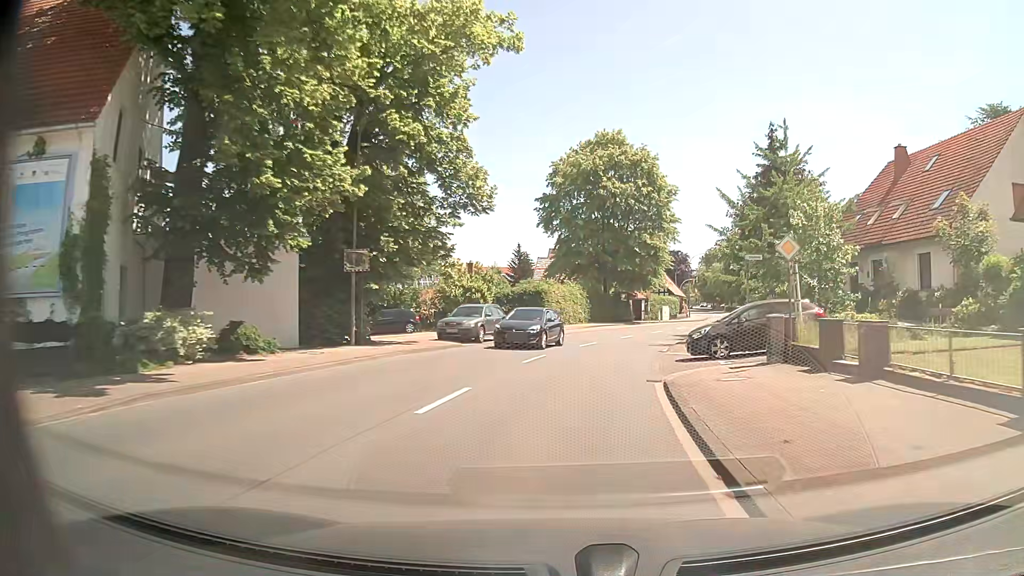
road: primary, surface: asphalt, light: Day
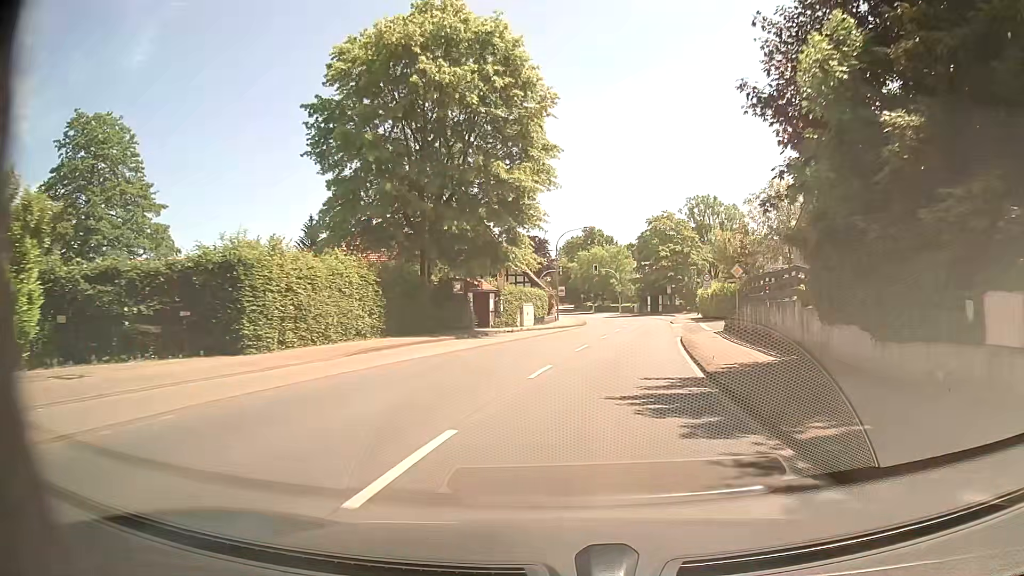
(+3.3, +30.9) m; +13°
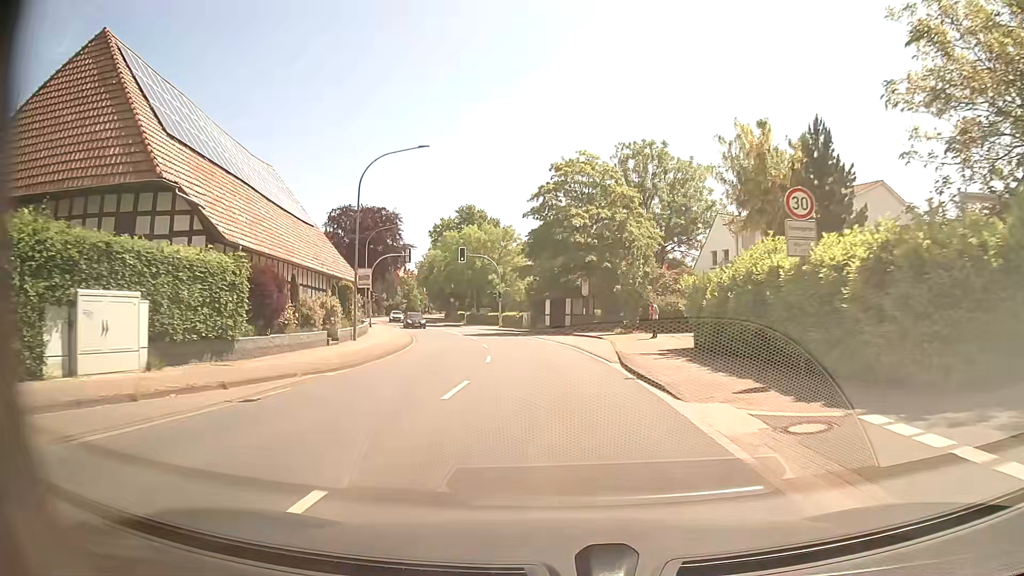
(+4.8, +38.2) m; +9°
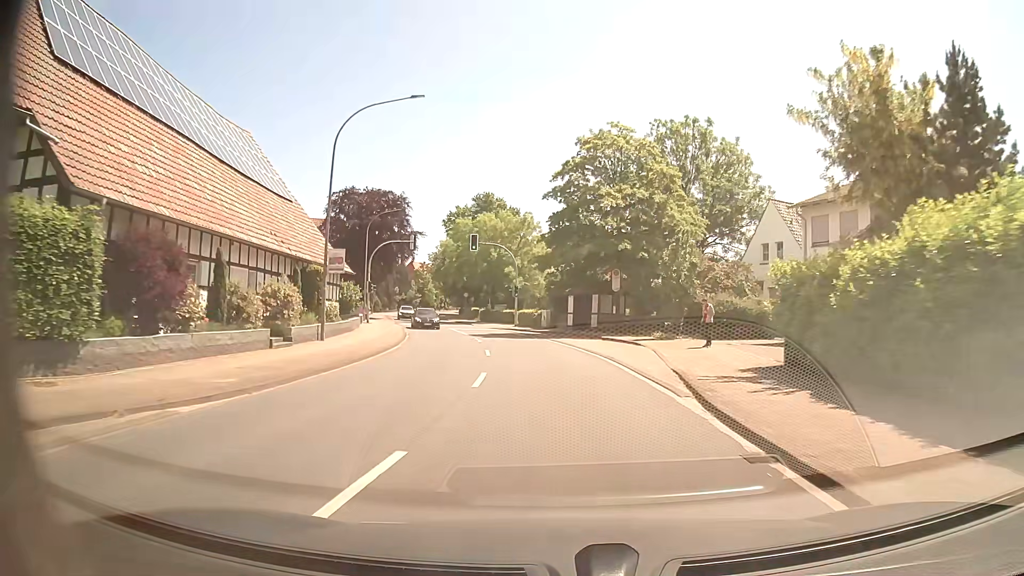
(-0.1, +7.7) m; -2°
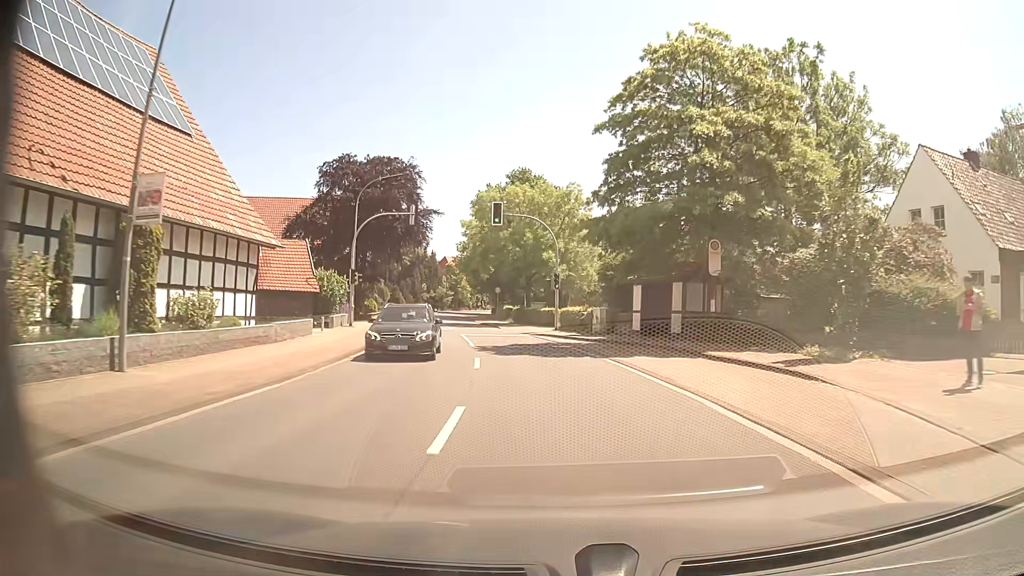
(-0.4, +15.5) m; -4°
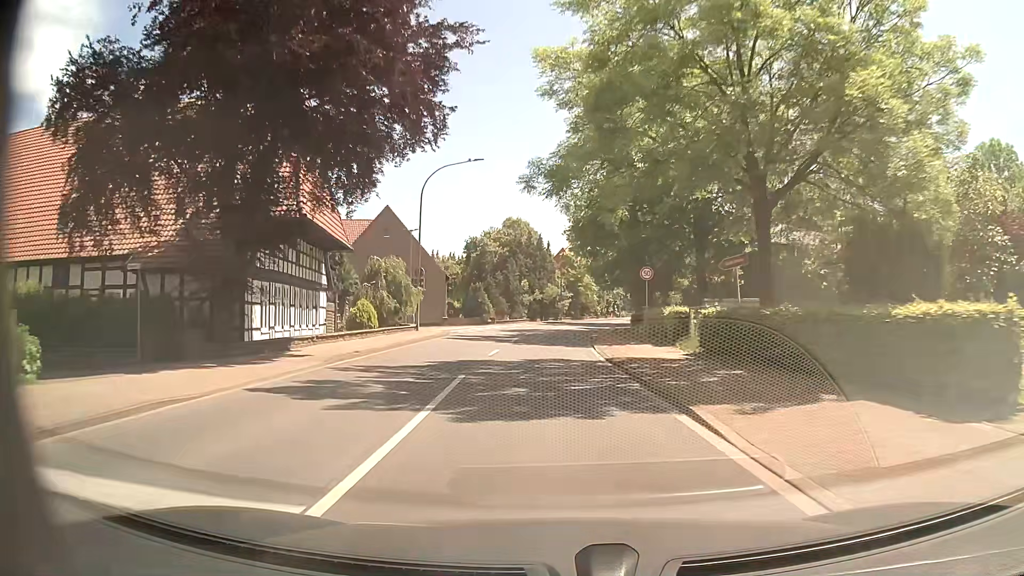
(-3.8, +38.5) m; -12°
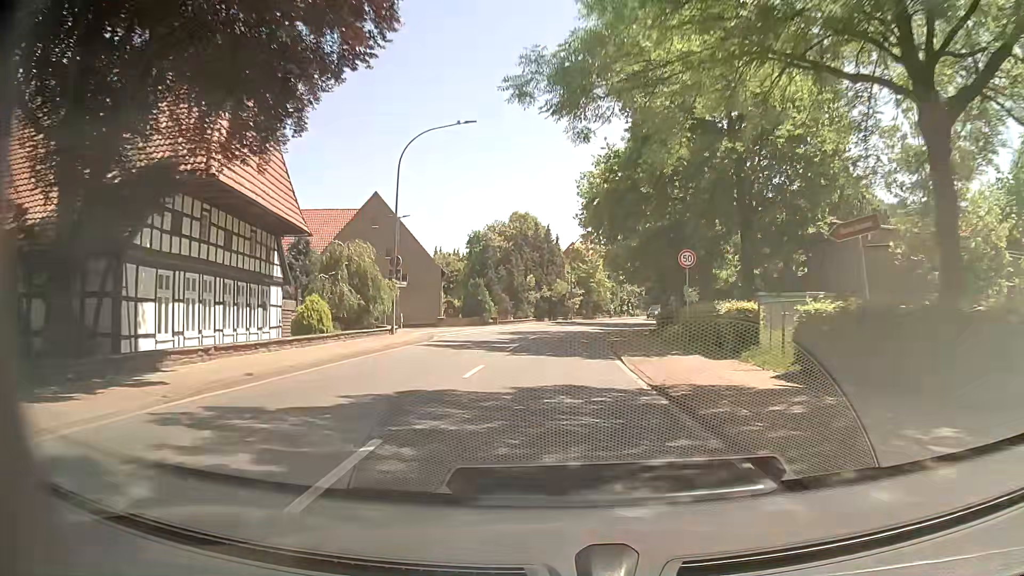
(0.0, +7.8) m; 0°
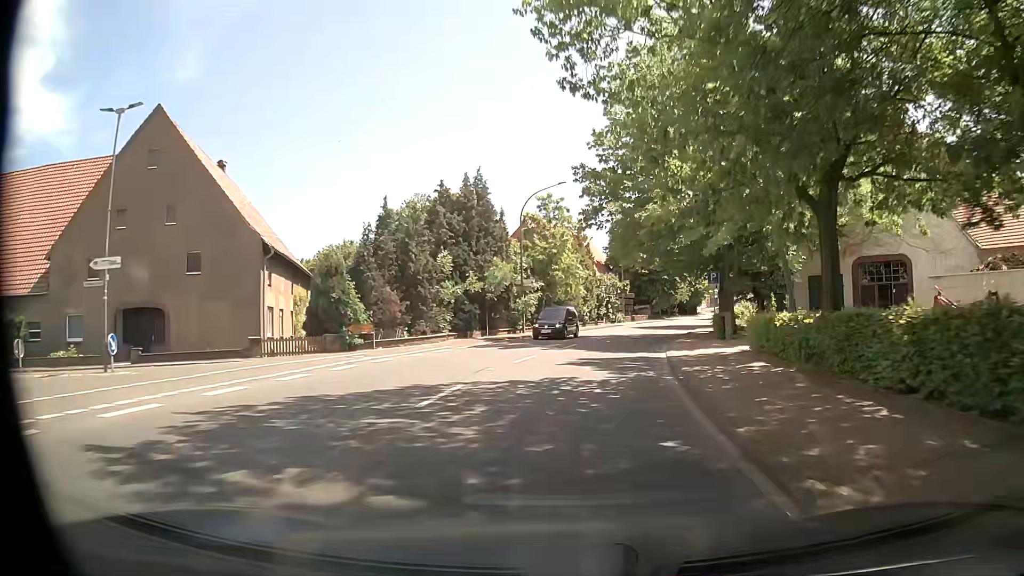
(+0.6, +31.0) m; +4°
(0, +10) (+1, +20) (+2, +30) (+4, +40) (+7, +49) (+9, +59) (+13, +68) (+16, +78) (+20, +87) (+23, +96) m
